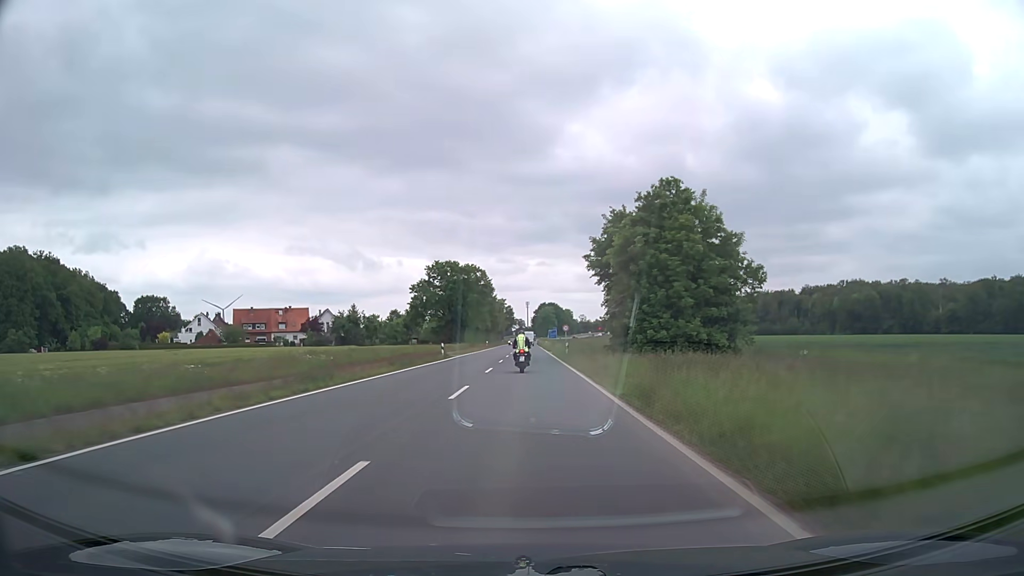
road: secondary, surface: asphalt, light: Day
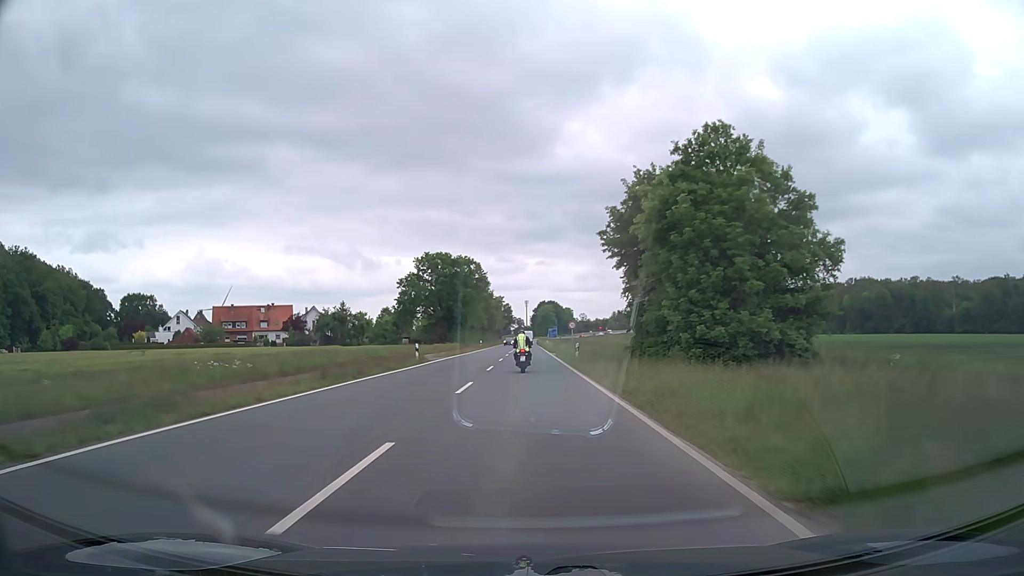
(0.0, +10.7) m; 0°
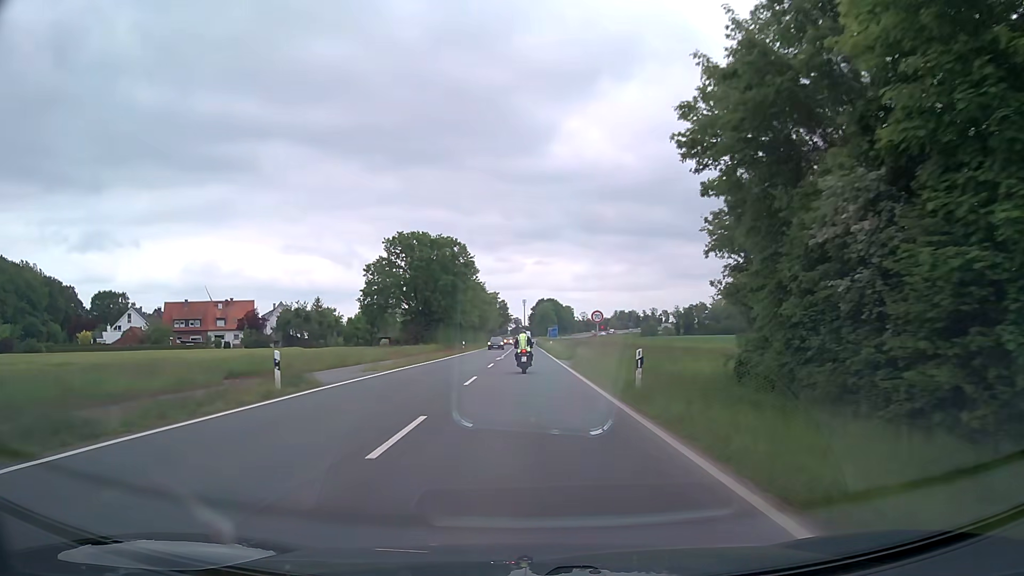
(0.0, +20.9) m; 0°
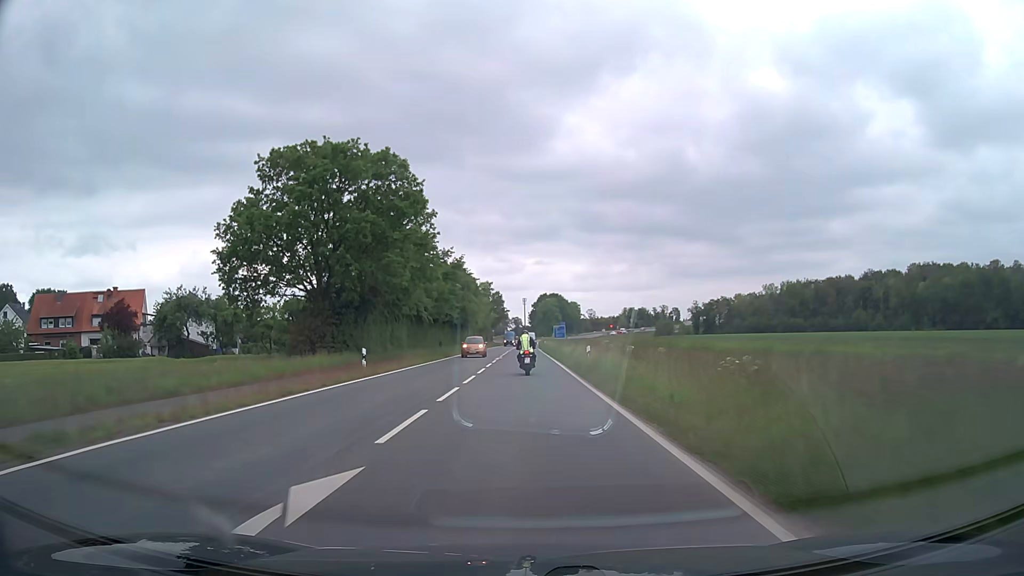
(+0.1, +40.8) m; 0°
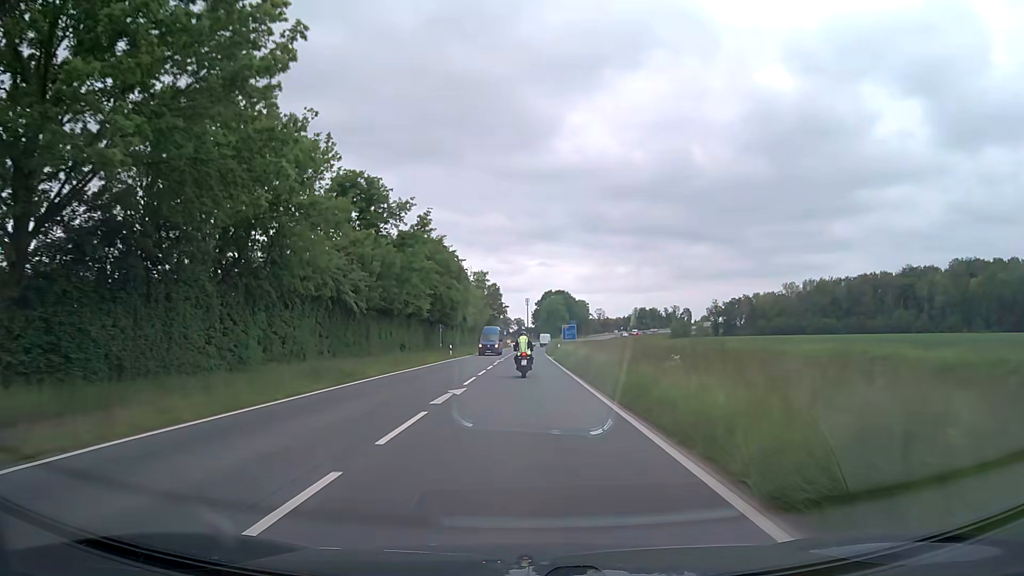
(-0.1, +29.9) m; 0°
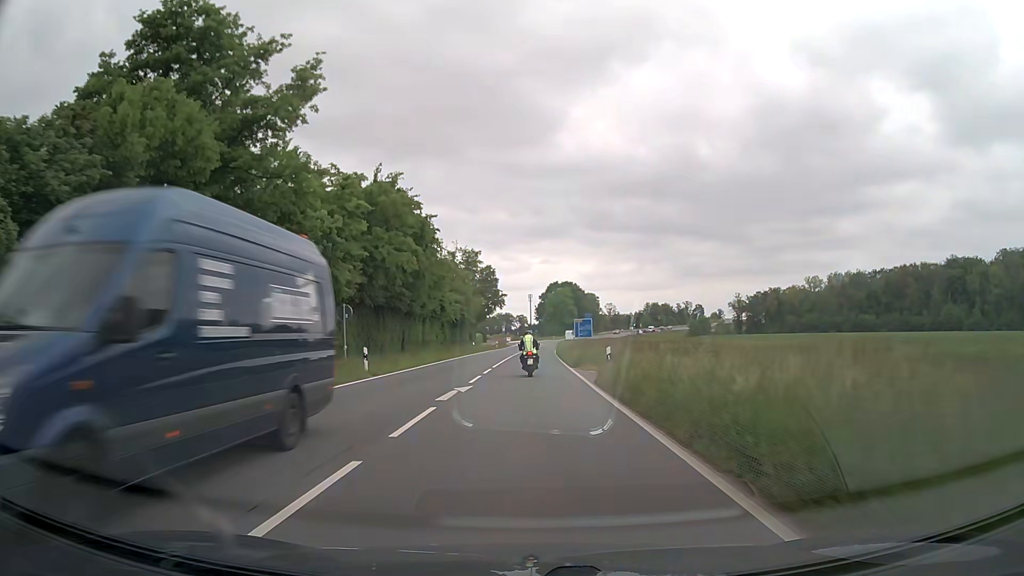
(0.0, +29.4) m; 0°
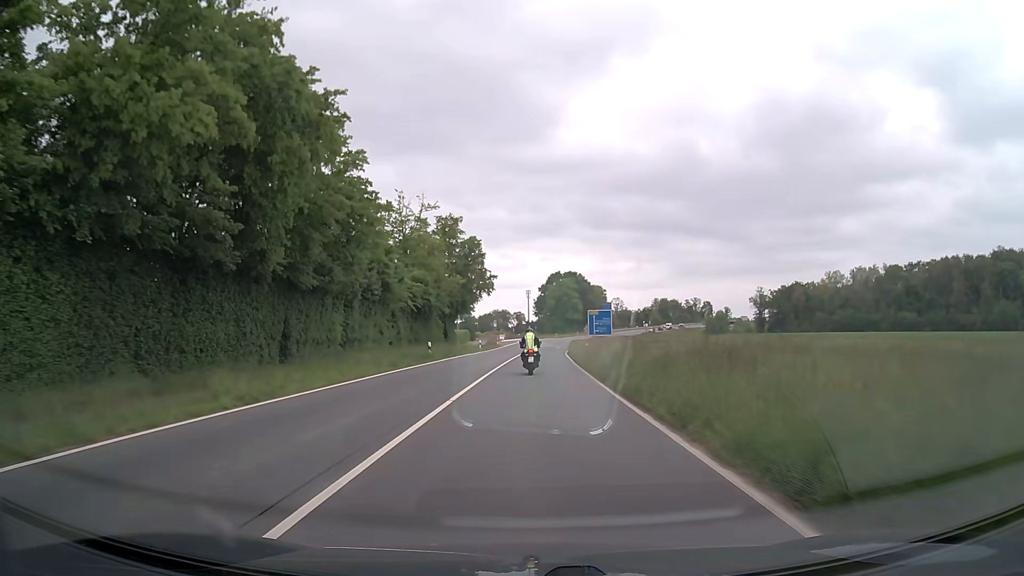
(0.0, +29.0) m; 0°
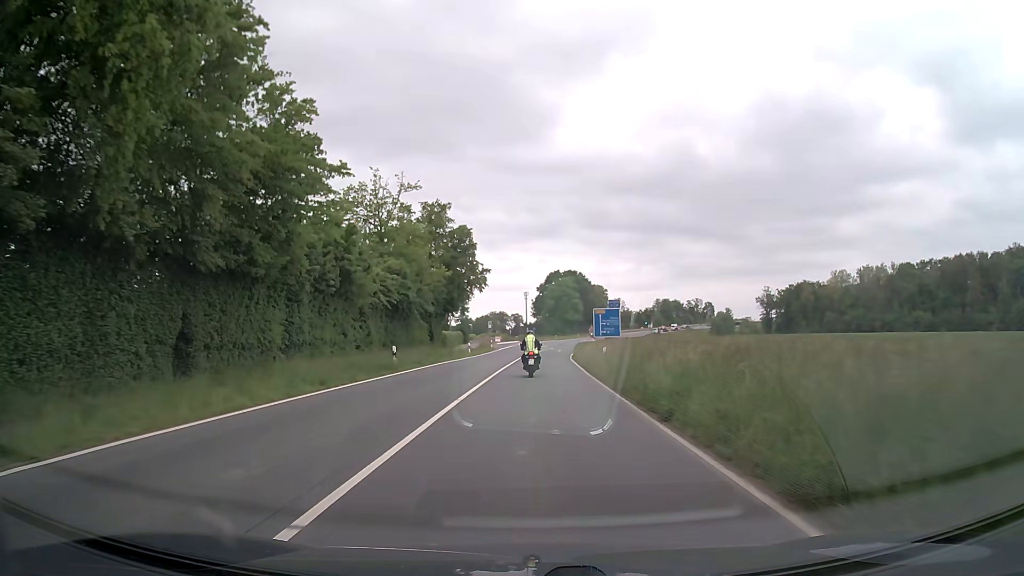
(0.0, +9.6) m; 0°
(0, +10) (0, +20) (0, +30) (+1, +40) (+1, +50) (+2, +60) (+3, +70) (+4, +80) (+5, +90) (+7, +100) m
